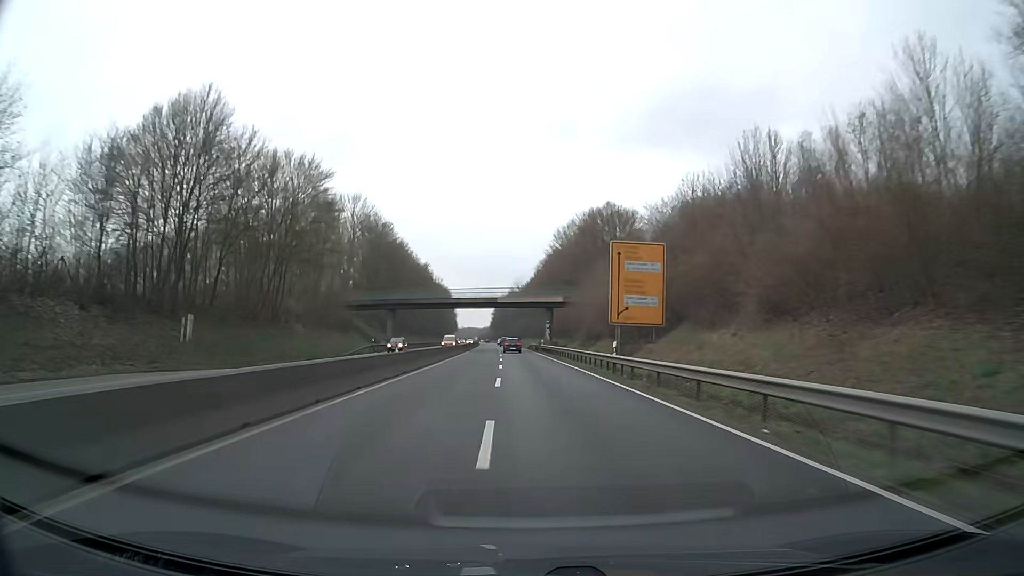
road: trunk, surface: asphalt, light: Day
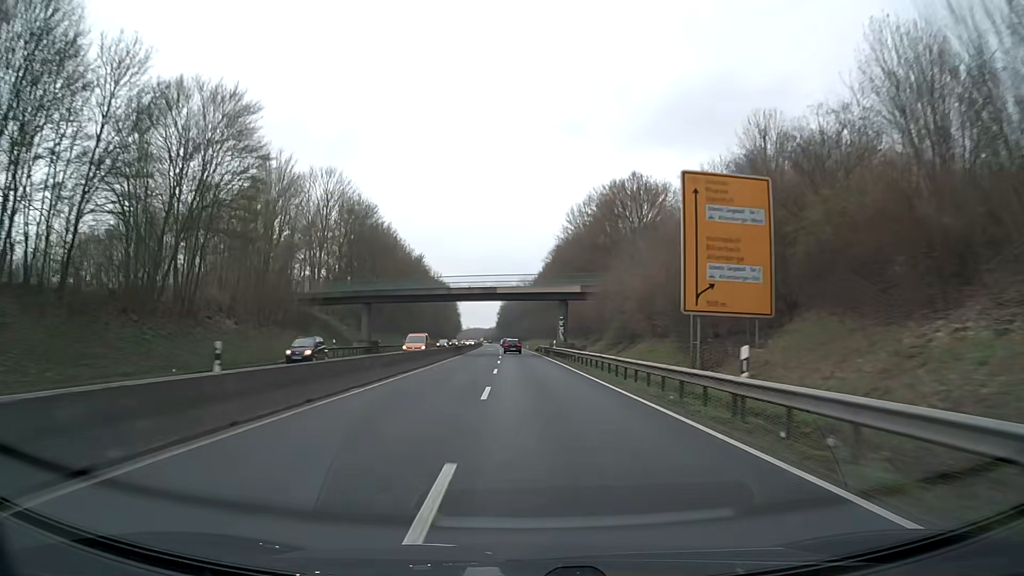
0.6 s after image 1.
(0.0, +15.8) m; -1°
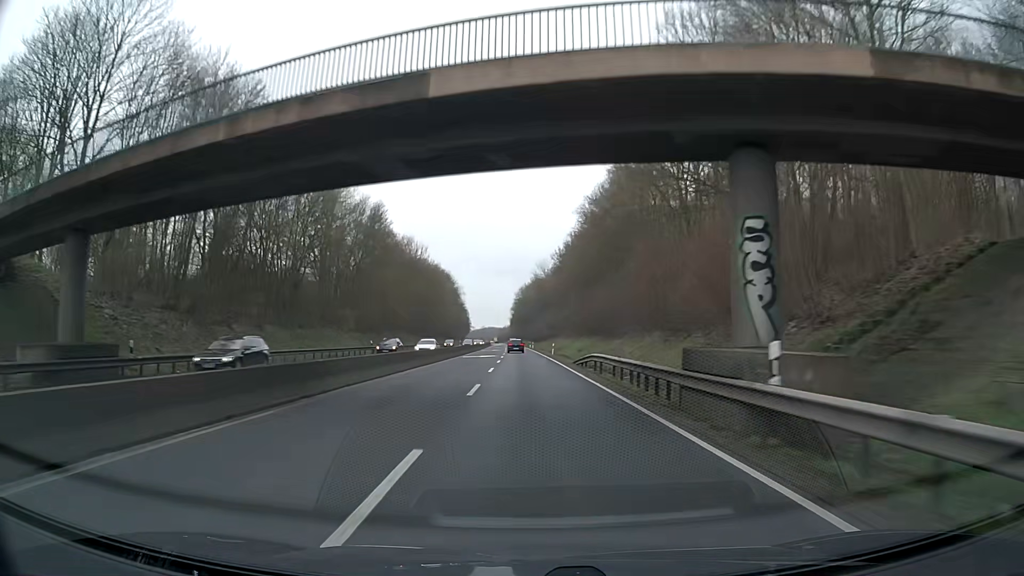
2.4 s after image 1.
(-0.6, +47.5) m; -1°
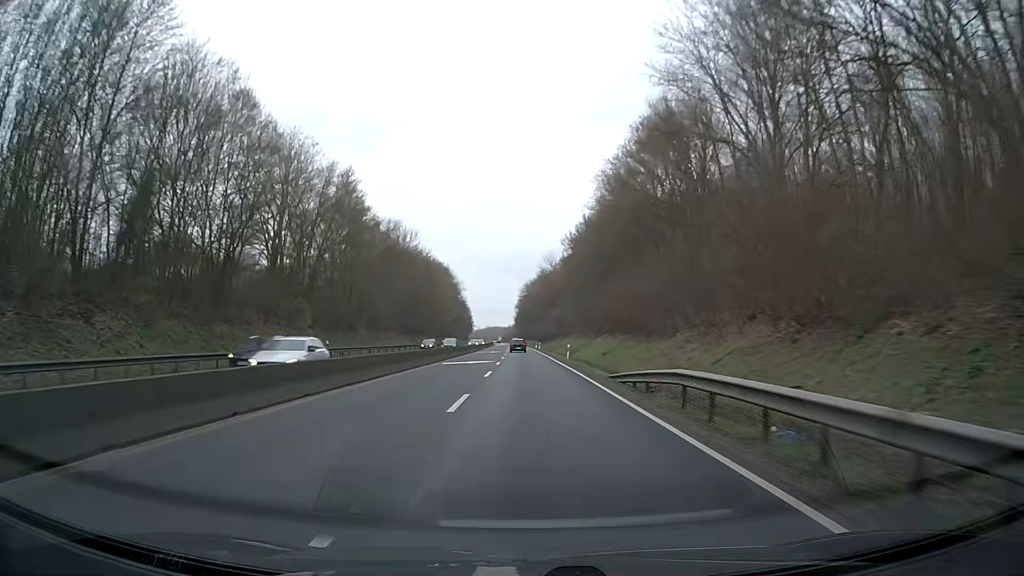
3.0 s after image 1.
(-0.1, +15.8) m; 0°
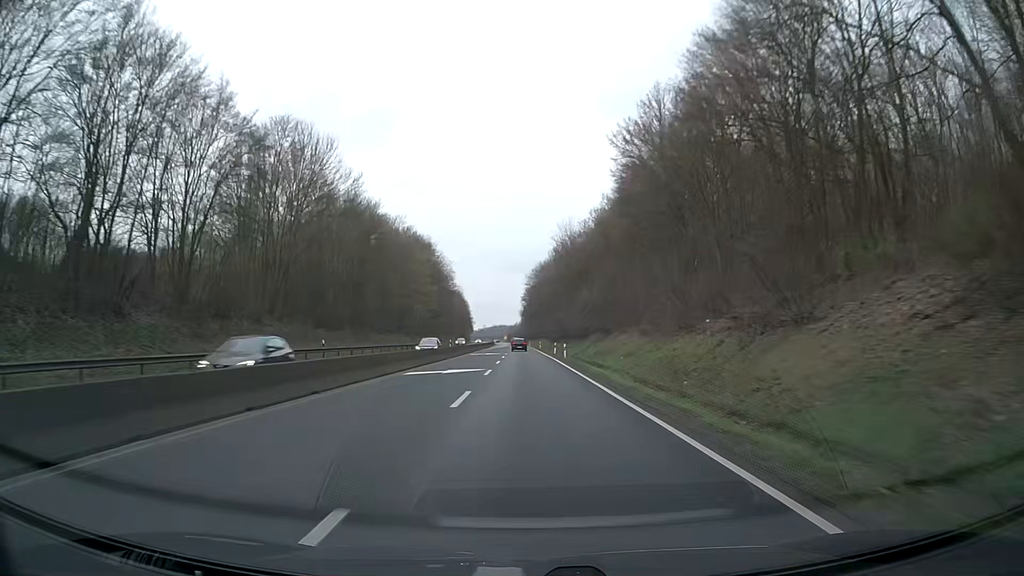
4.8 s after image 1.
(-0.4, +47.6) m; -1°
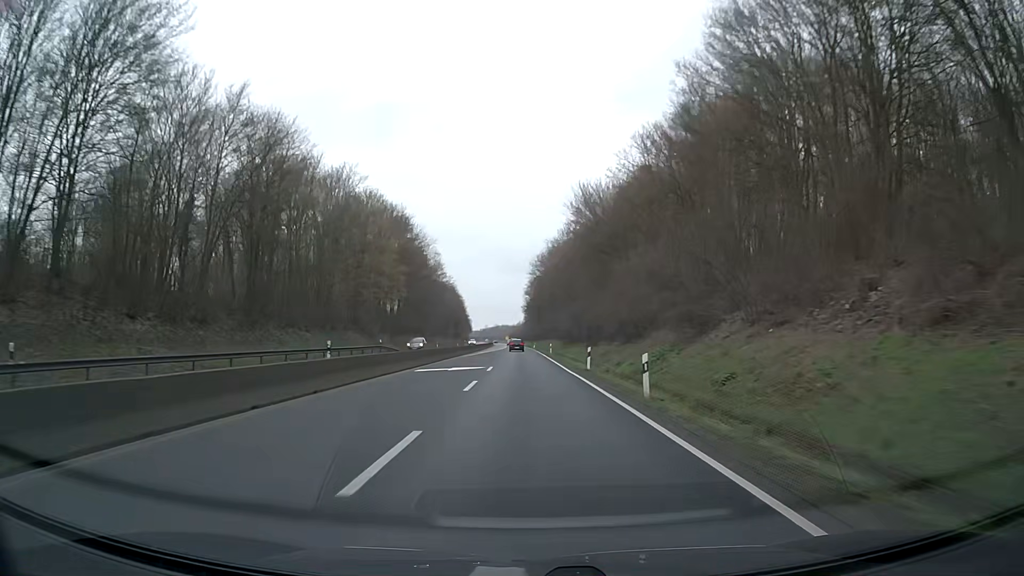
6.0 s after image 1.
(-0.1, +31.7) m; 0°
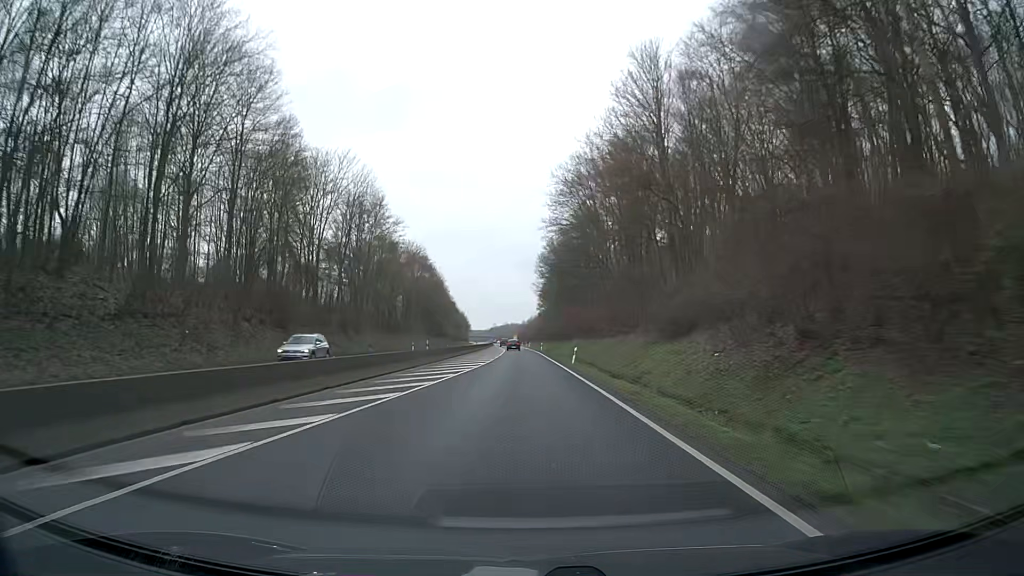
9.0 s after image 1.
(-0.7, +79.2) m; -1°
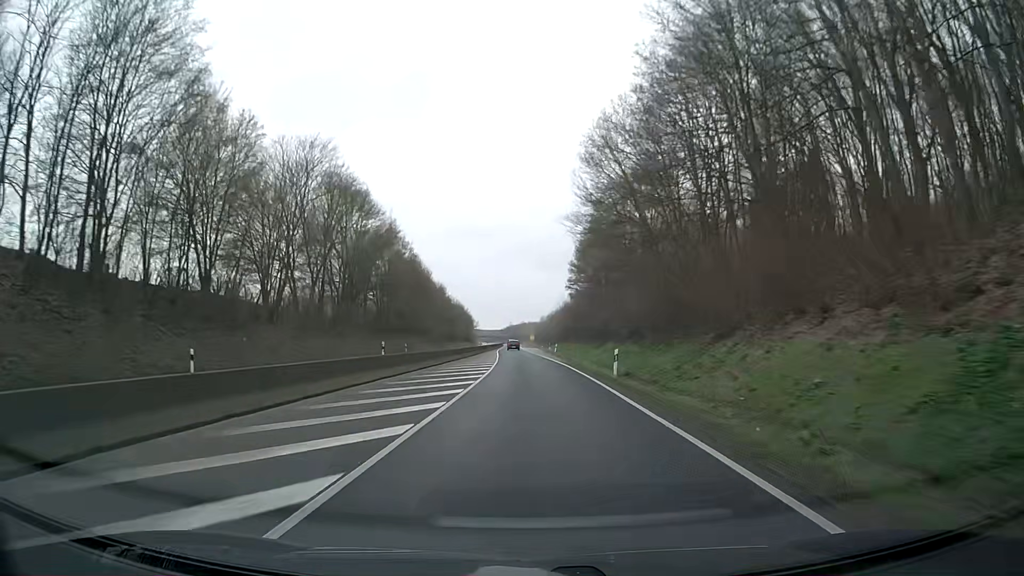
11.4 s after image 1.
(-0.4, +63.3) m; -1°
(0, +10) (0, +20) (0, +30) (-1, +40) (-1, +50) (-1, +60) (-2, +70) (-2, +80) (-2, +90) (-2, +100) m
